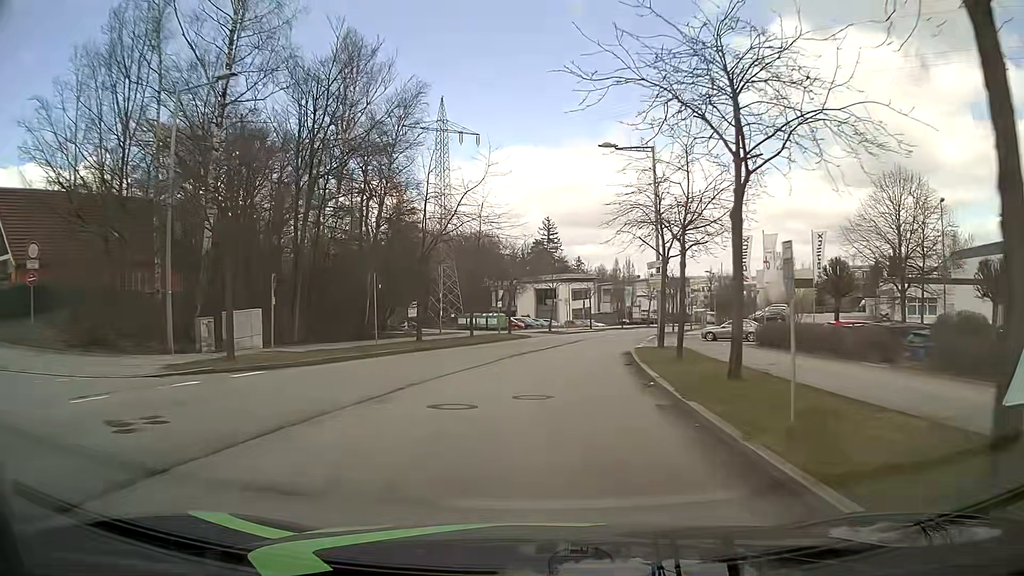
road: residential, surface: asphalt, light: Day
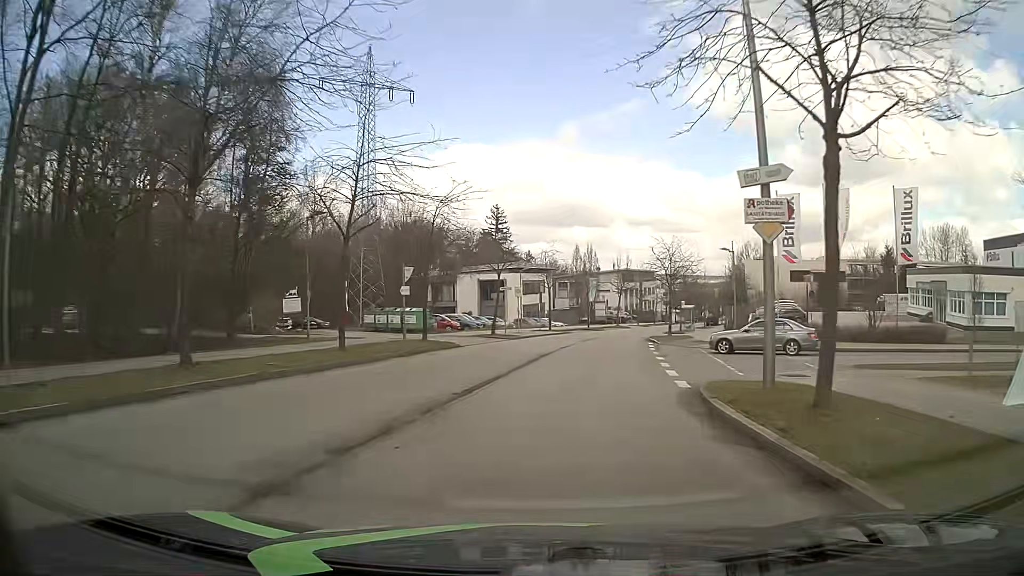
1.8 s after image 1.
(+0.6, +19.0) m; +4°
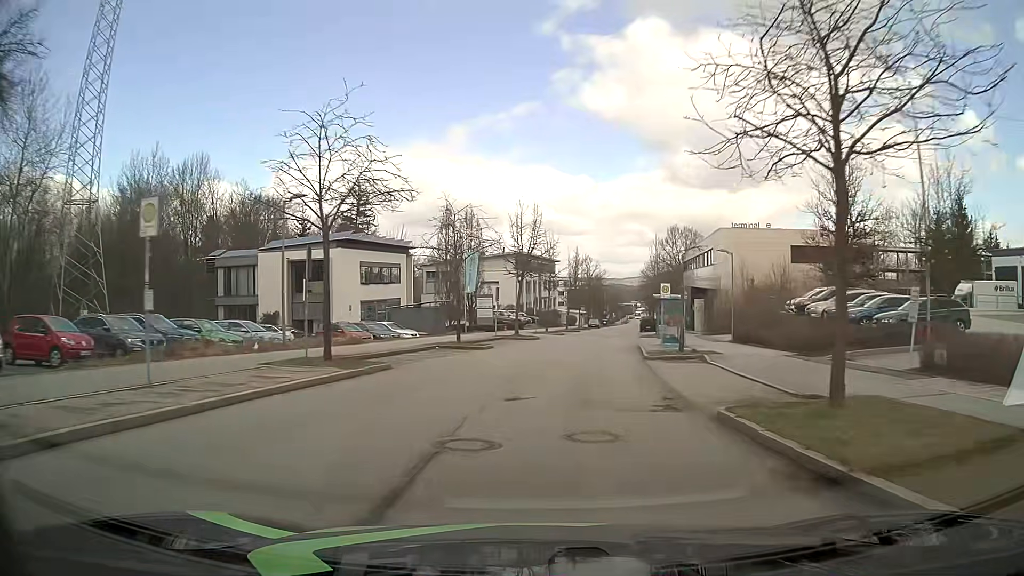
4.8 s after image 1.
(+3.5, +36.1) m; +10°
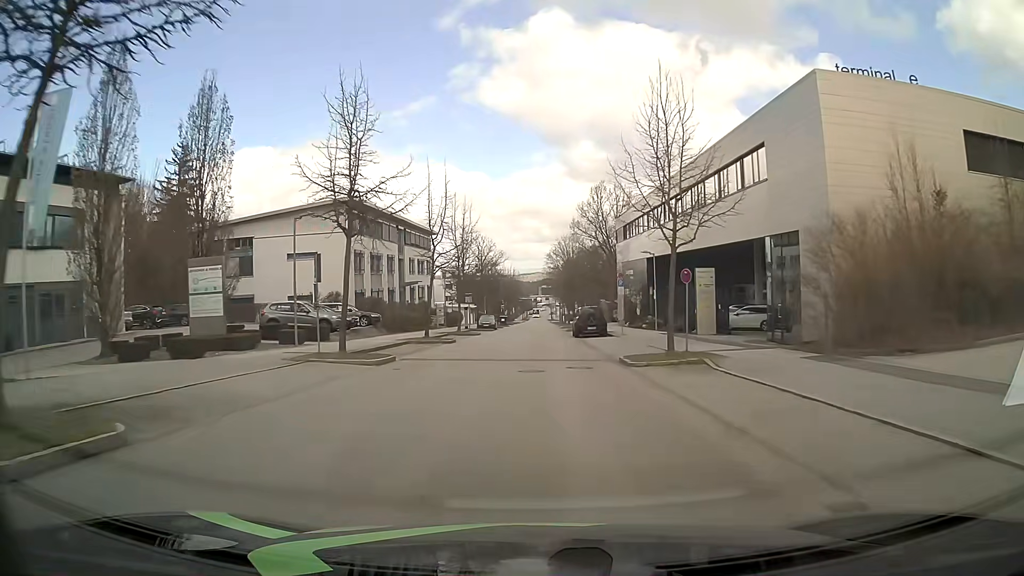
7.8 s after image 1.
(+3.4, +38.4) m; +9°
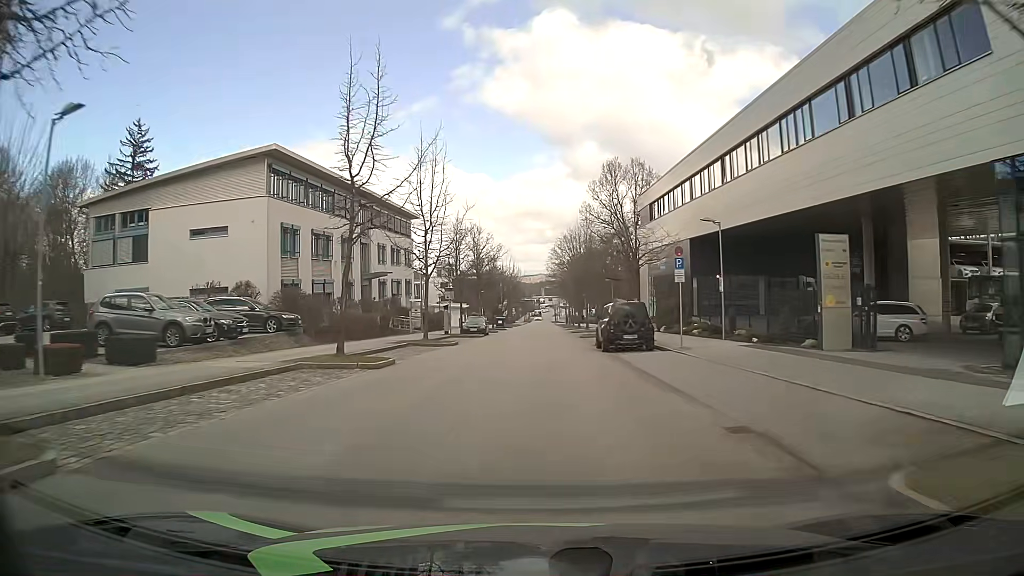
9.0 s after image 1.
(-0.1, +15.6) m; 0°
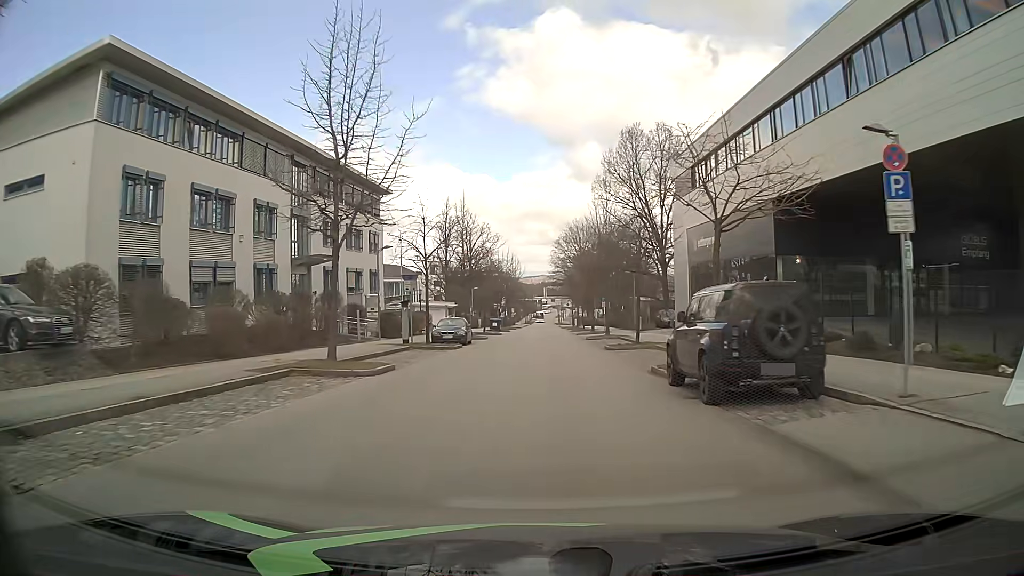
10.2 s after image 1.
(-0.1, +15.3) m; 0°
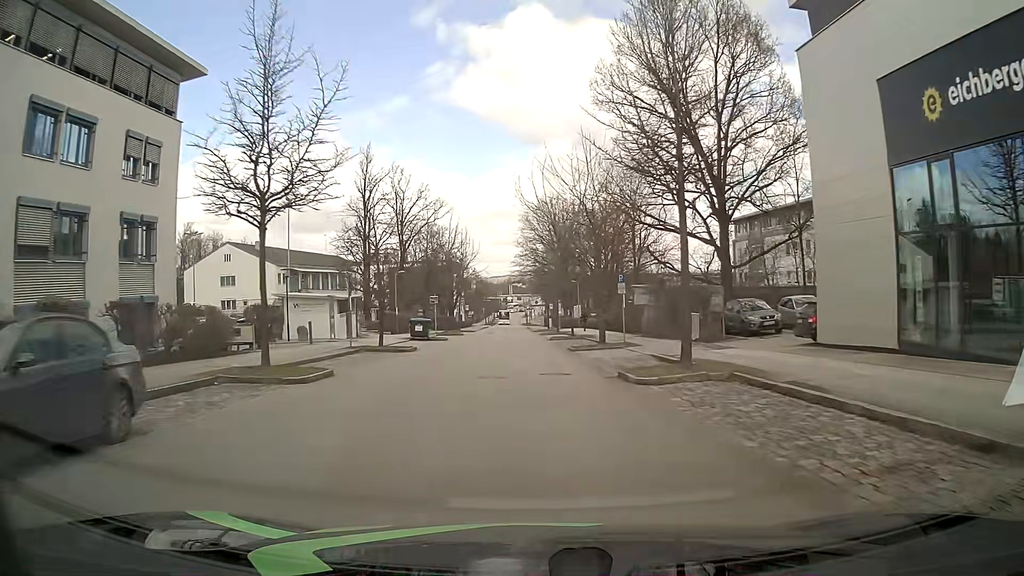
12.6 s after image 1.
(+0.7, +30.1) m; +2°
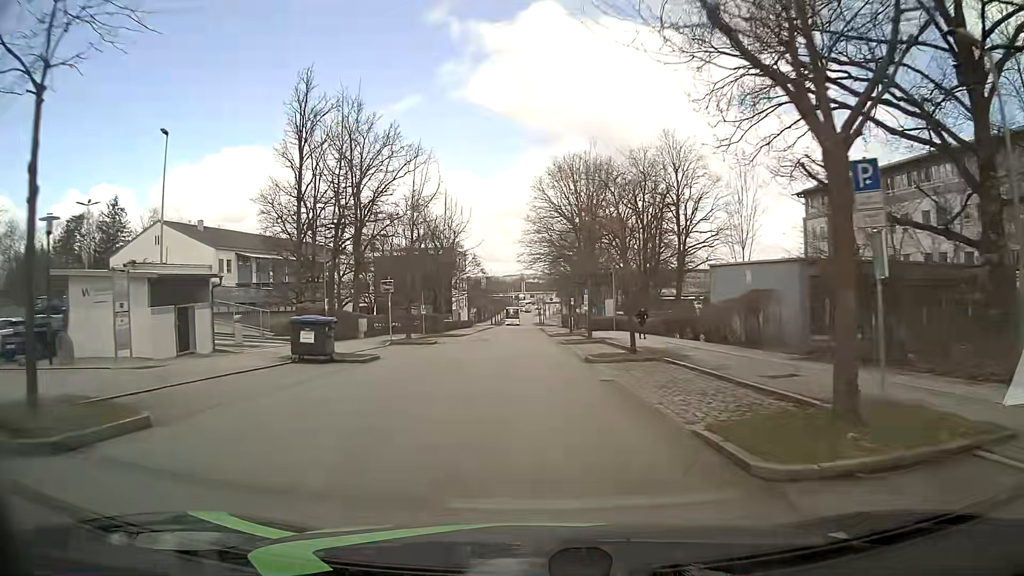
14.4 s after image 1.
(-0.2, +22.1) m; -1°
(0, +10) (0, +20) (0, +30) (0, +40) (-1, +50) (-1, +60) (-1, +70) (-1, +80) (-1, +90) (-1, +100) m
